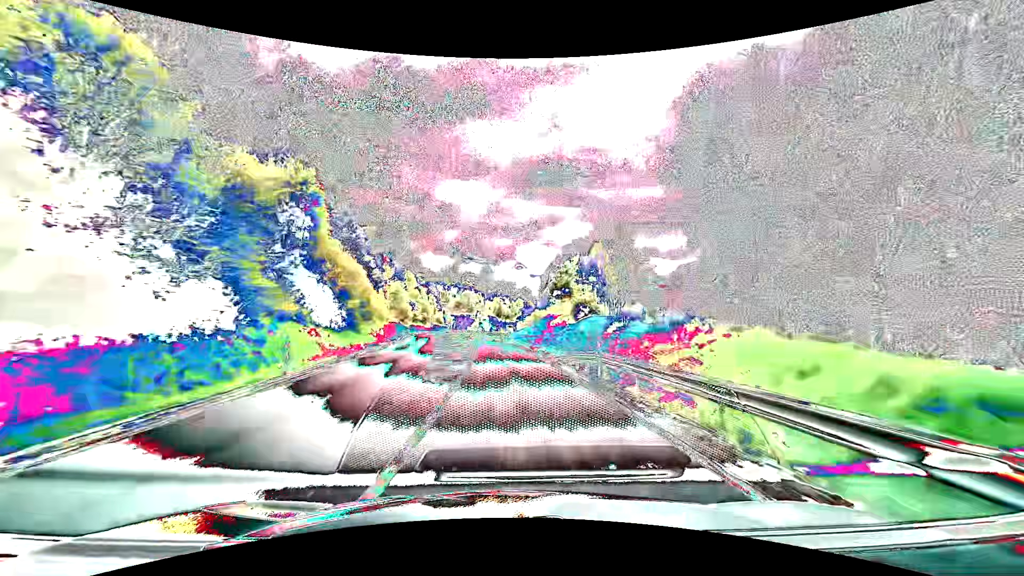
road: secondary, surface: asphalt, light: Day
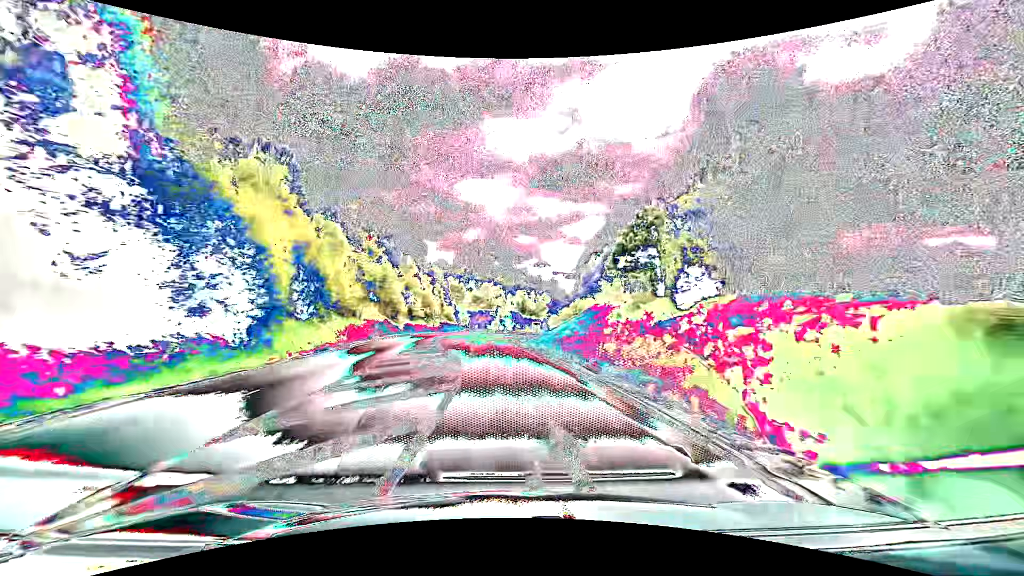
(-0.7, +25.5) m; -3°
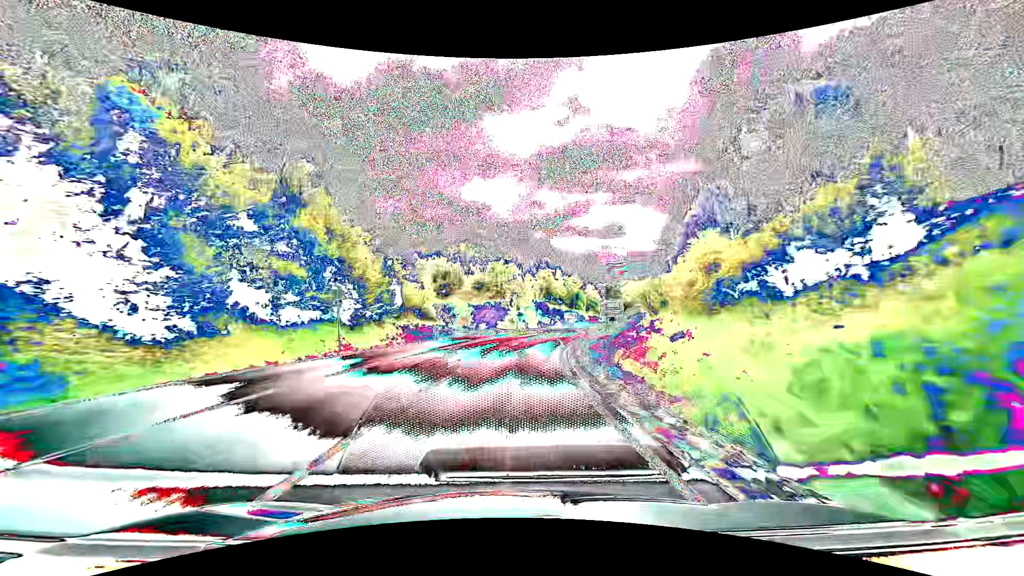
(-1.4, +48.8) m; -2°
(0, +10) (0, +20) (+1, +30) (+3, +40) (+5, +50) (+7, +59) (+10, +69) (+13, +78) (+17, +88) (+20, +97) m
